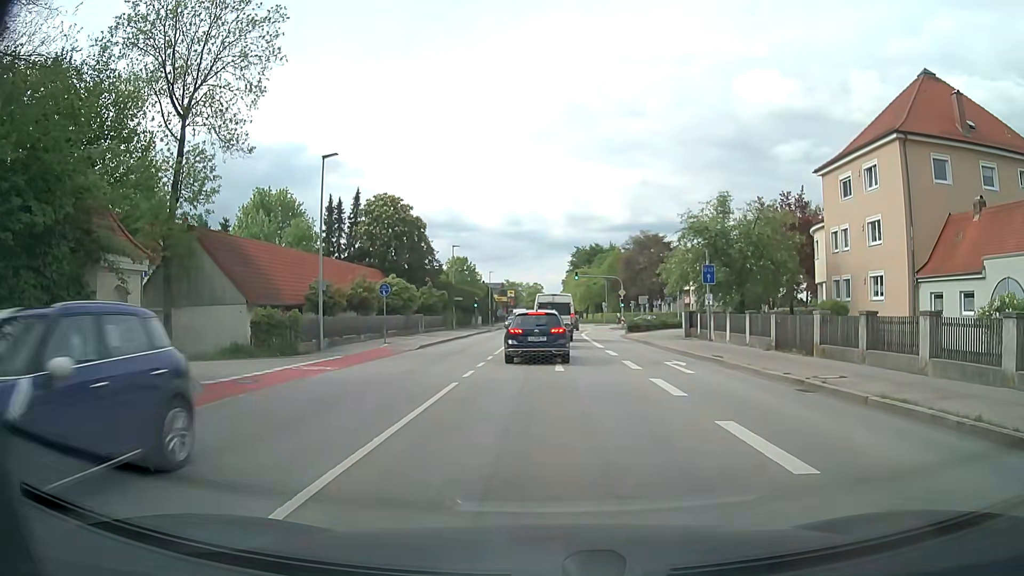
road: secondary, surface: asphalt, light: Day
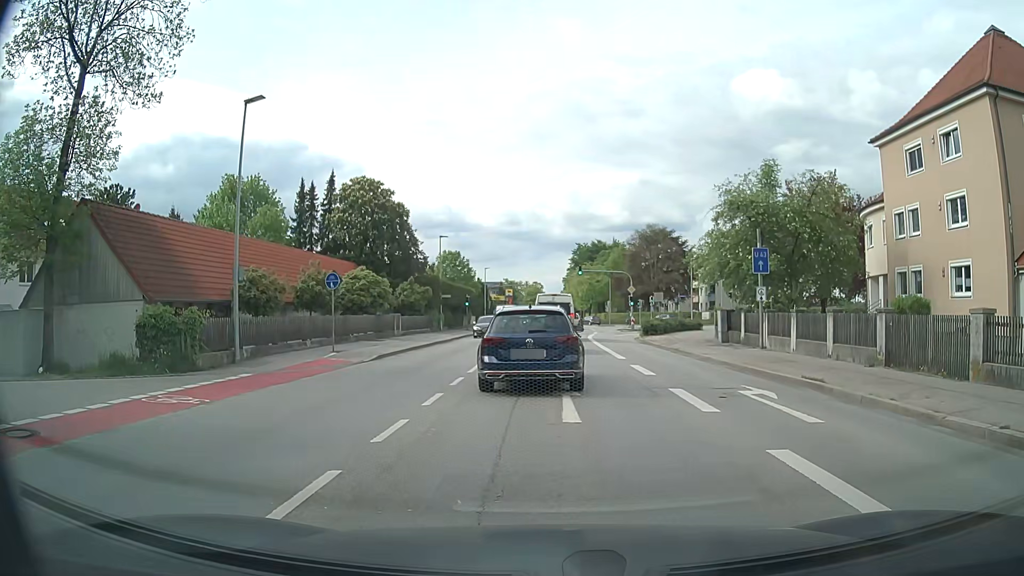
(-0.1, +7.9) m; -1°
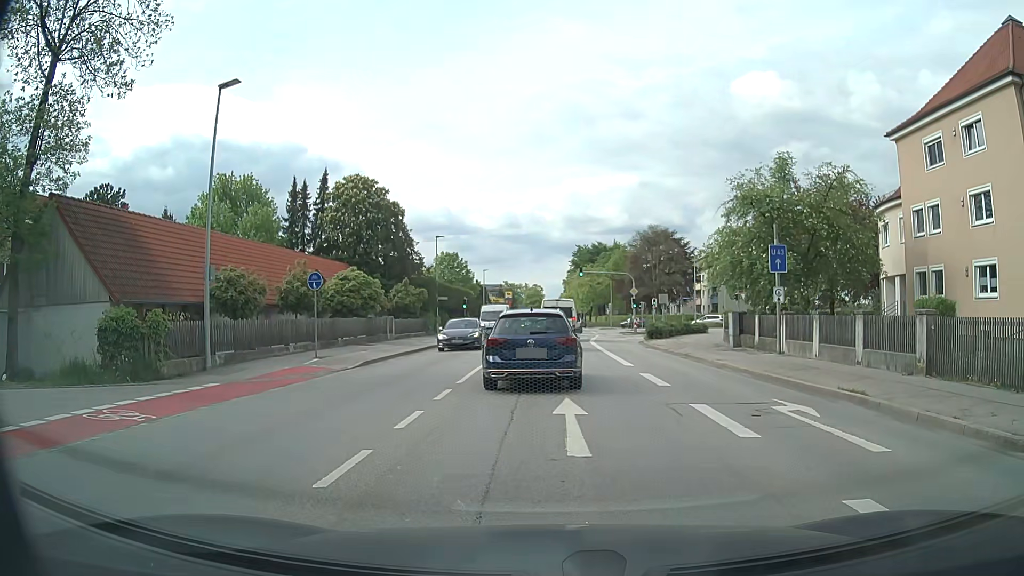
(0.0, +1.9) m; +1°
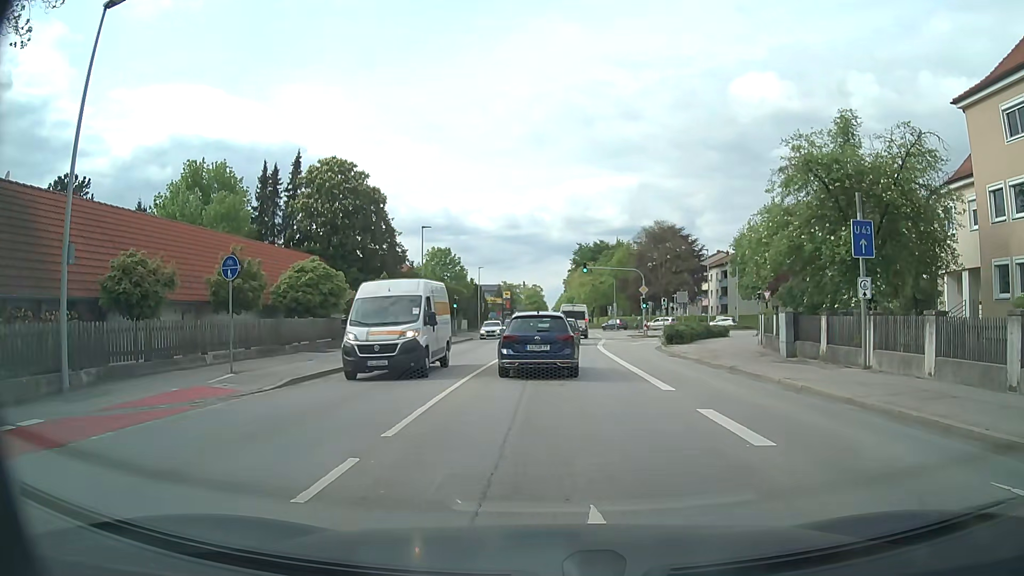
(0.0, +6.7) m; 0°
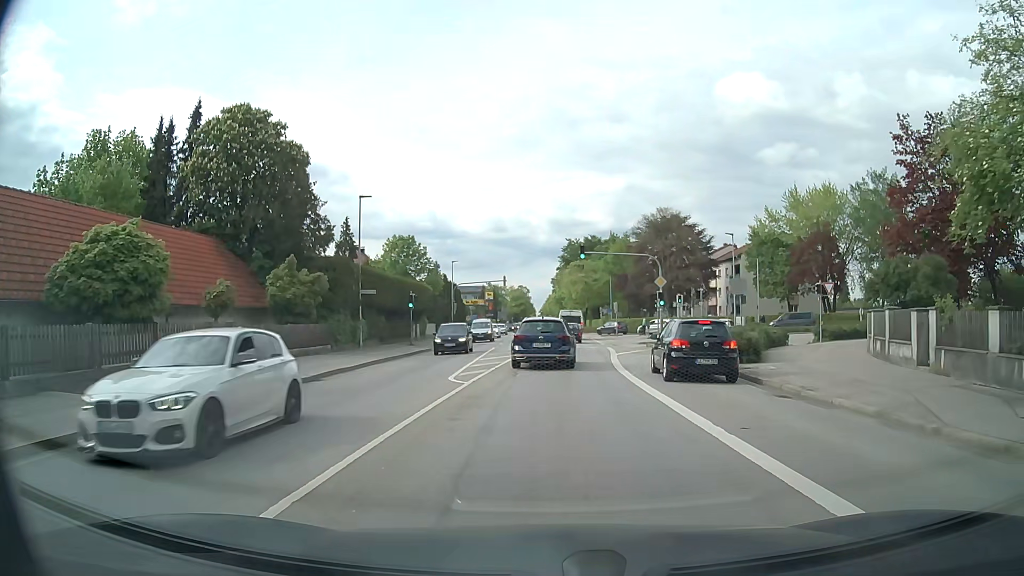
(+0.1, +14.6) m; +1°
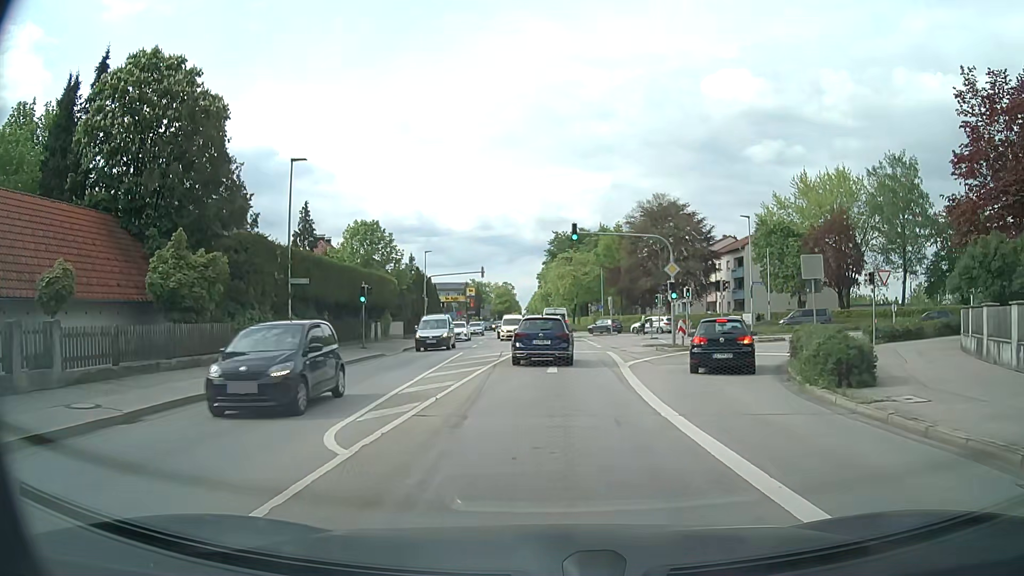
(+0.1, +8.6) m; +1°
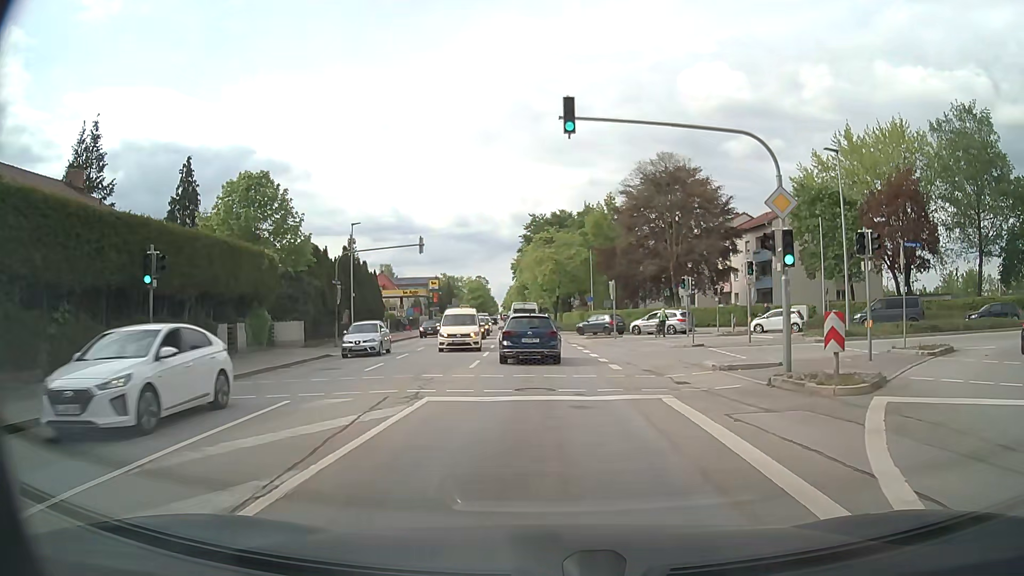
(+0.3, +19.1) m; +2°
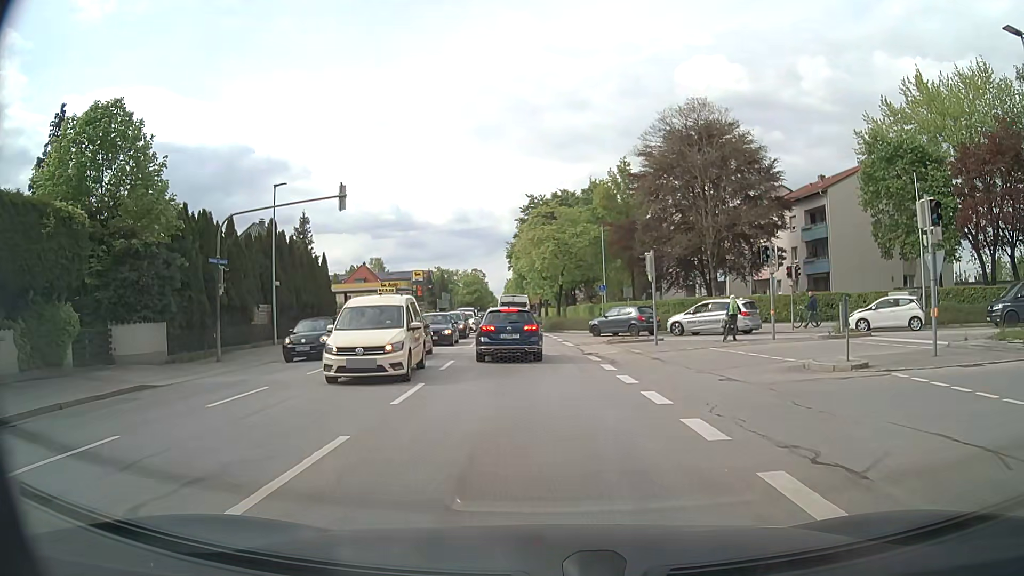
(+0.1, +14.5) m; 0°
(0, +10) (-1, +20) (-1, +30) (-2, +40) (-3, +50) (-3, +60) (-4, +70) (-4, +80) (-5, +90) (-6, +100) m
